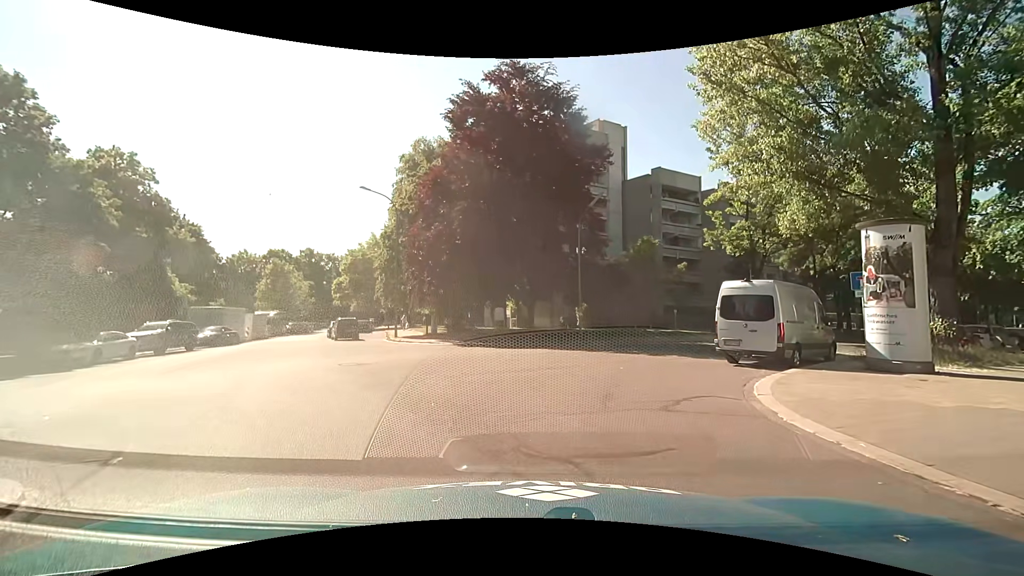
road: residential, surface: asphalt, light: Day
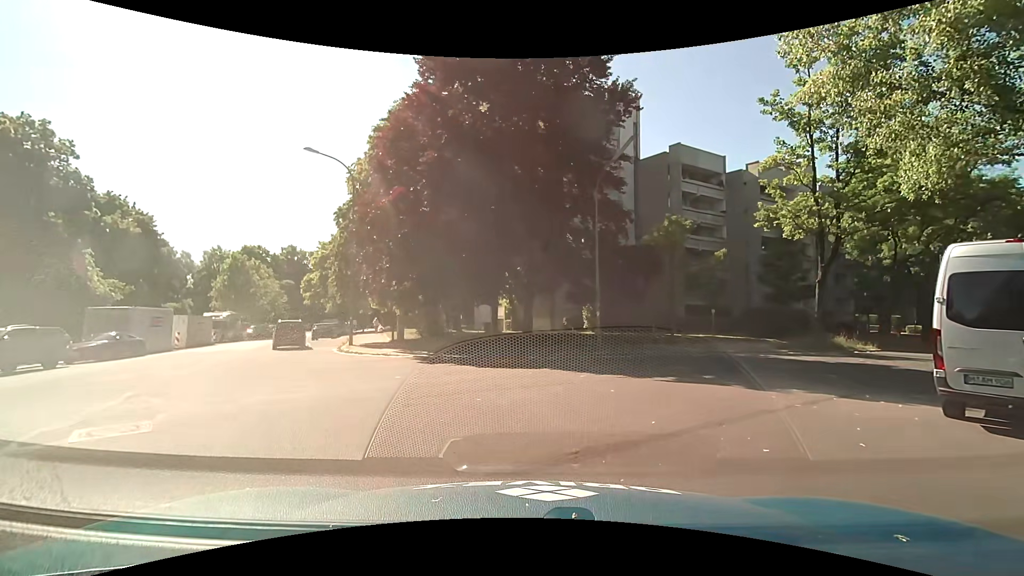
(-0.3, +8.4) m; 0°
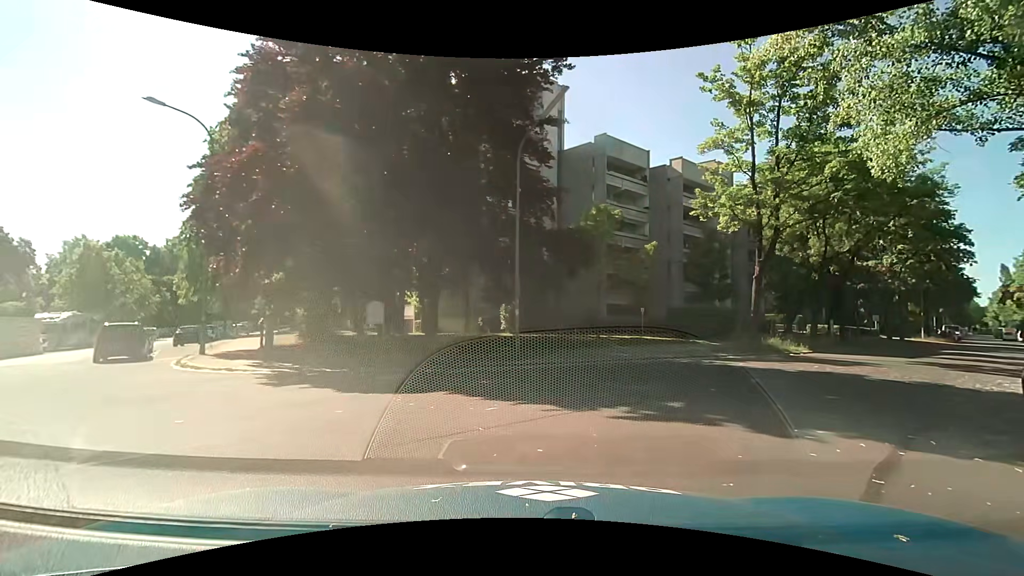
(+0.2, +4.4) m; +9°
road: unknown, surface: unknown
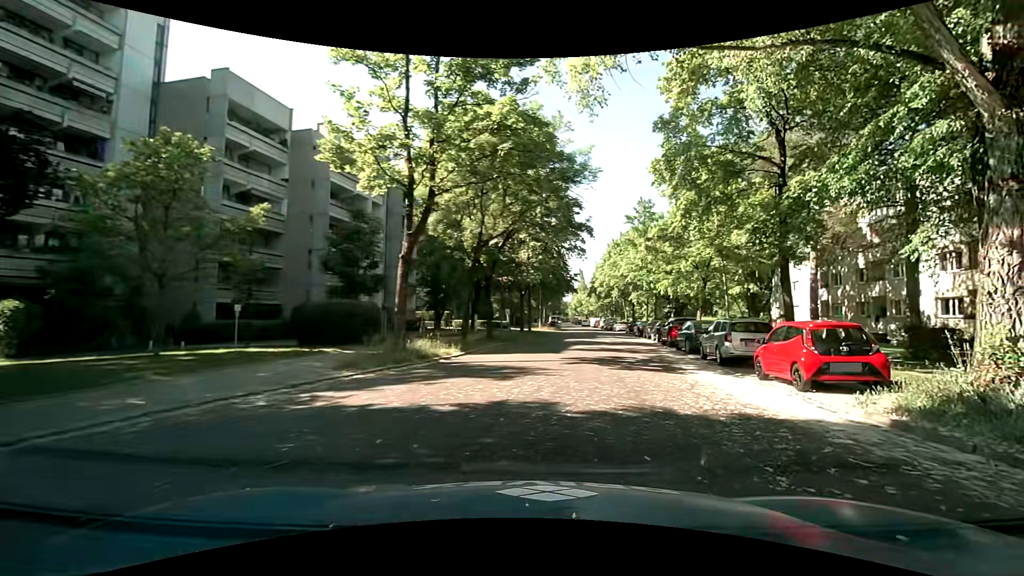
(+2.7, +8.4) m; +36°
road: residential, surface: asphalt
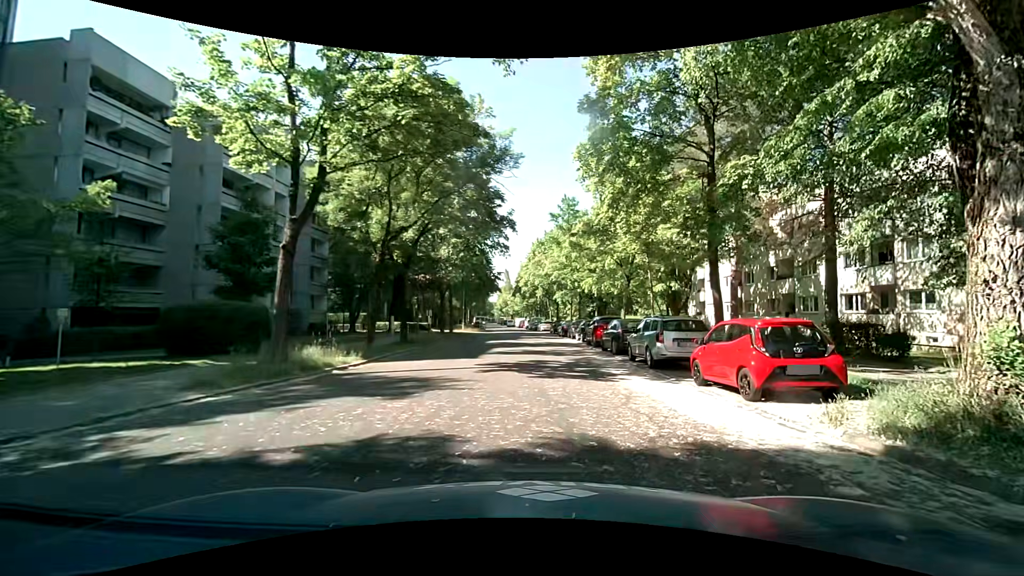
(+0.2, +2.3) m; +10°
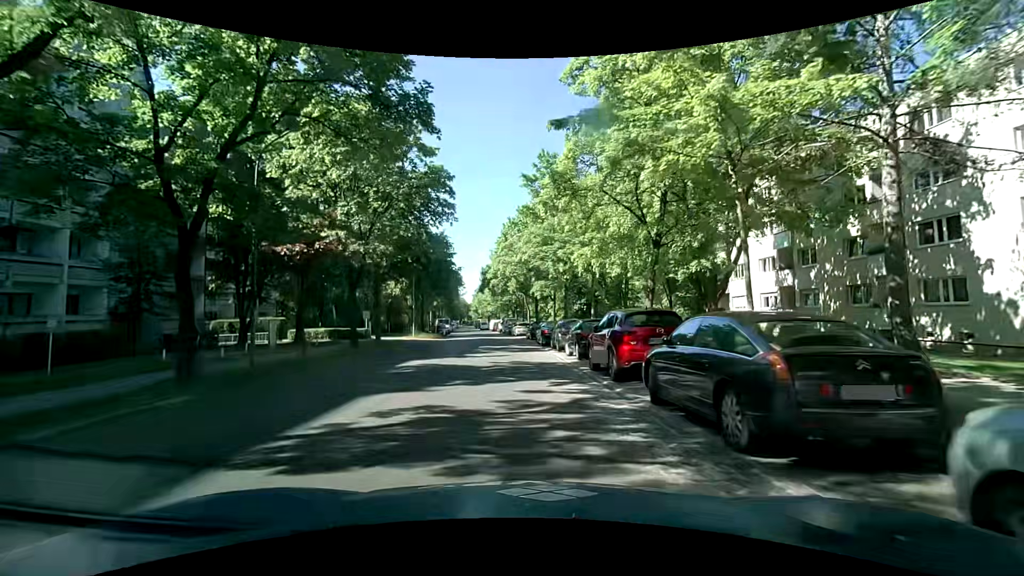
(+1.0, +15.5) m; +4°
(-1, +10) (-2, +20) (-3, +30) (-4, +40) (-5, +50) (-7, +60) (-9, +69) (-11, +79) (-13, +89) (-15, +99) m
